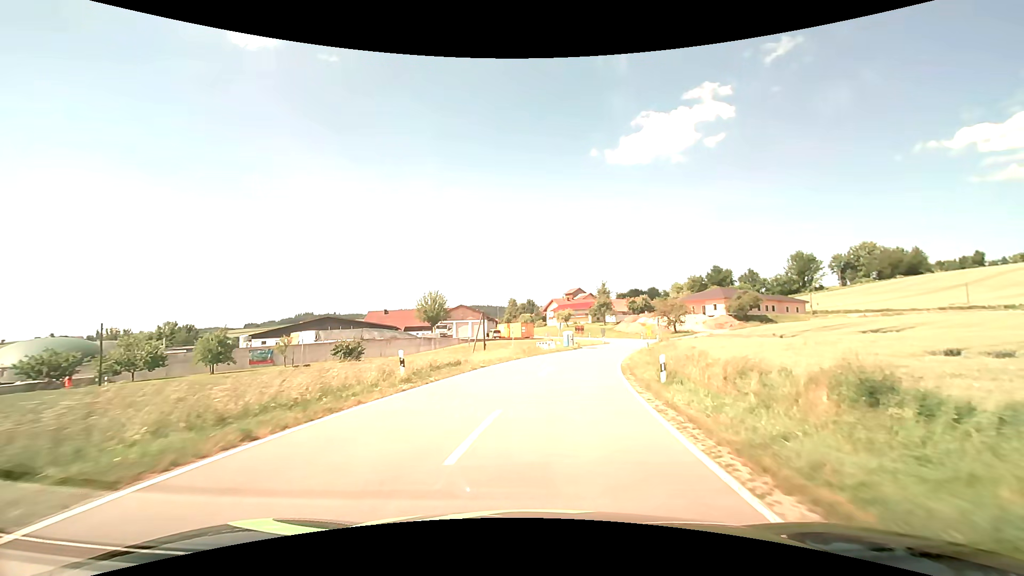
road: secondary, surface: asphalt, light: Day
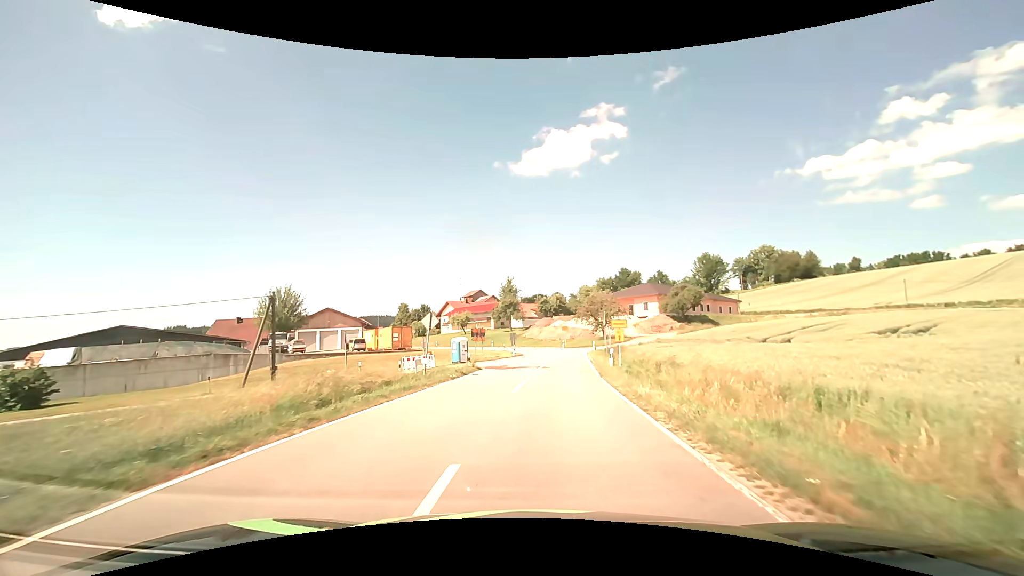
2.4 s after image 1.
(+2.5, +27.5) m; +11°
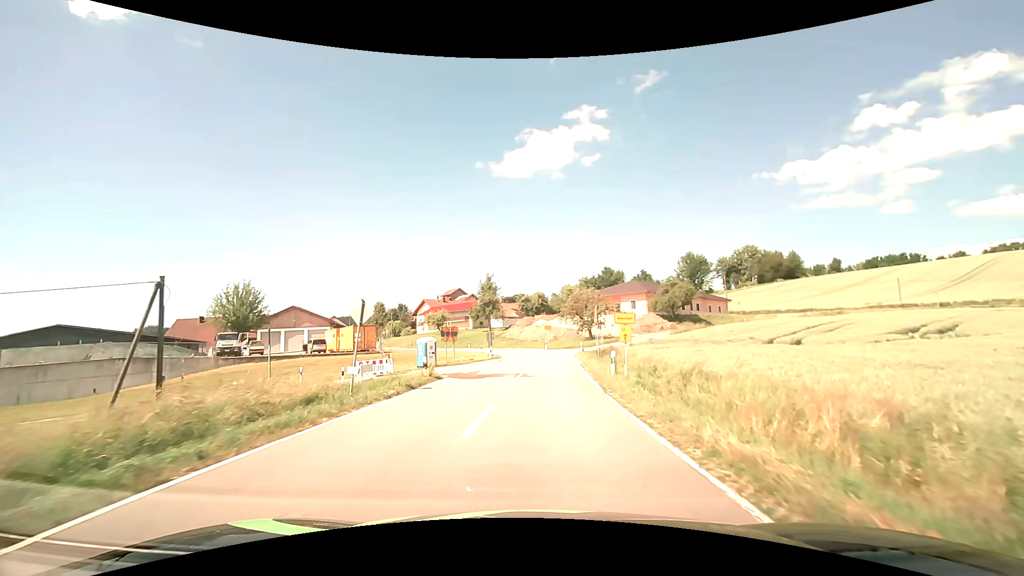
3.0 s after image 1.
(+0.1, +6.2) m; +2°
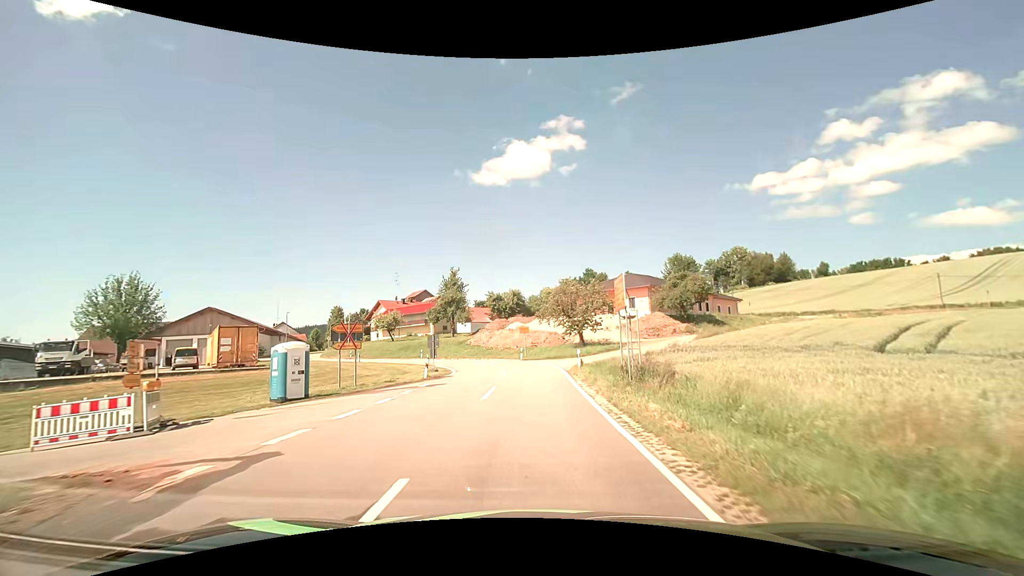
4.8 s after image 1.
(+0.7, +18.2) m; +3°
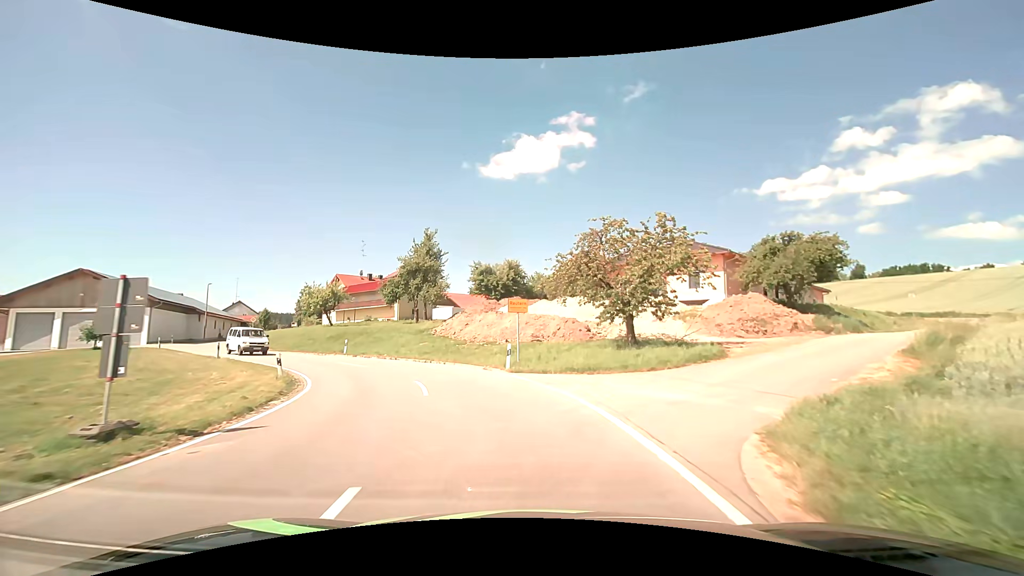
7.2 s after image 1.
(0.0, +24.6) m; 0°
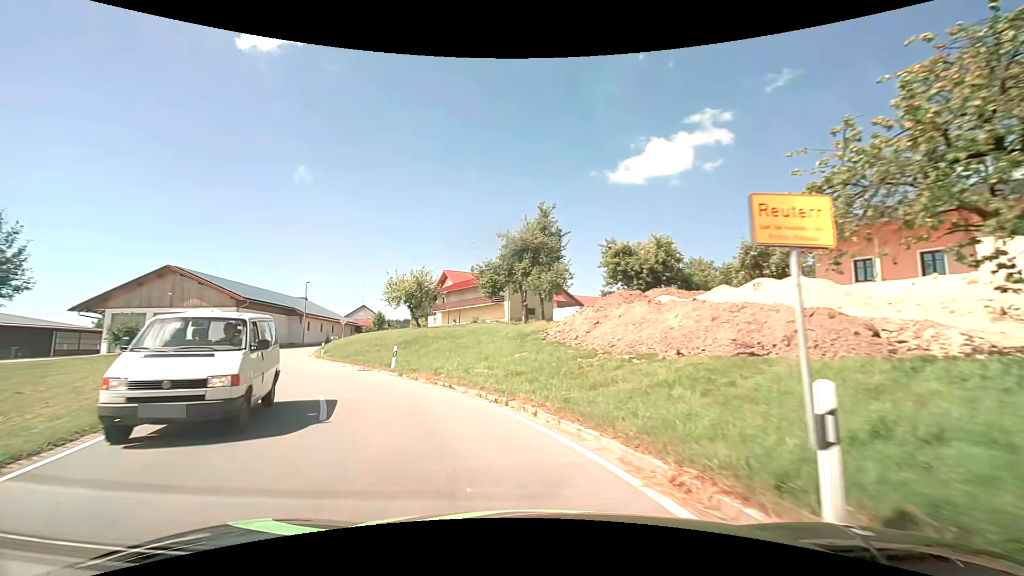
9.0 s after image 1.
(-1.4, +15.9) m; -14°
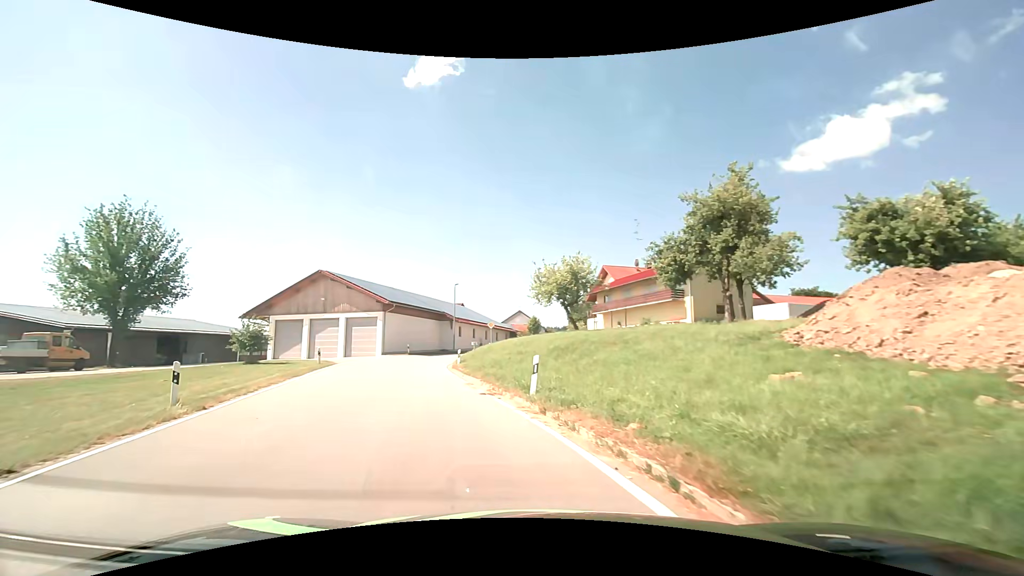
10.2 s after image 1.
(-1.5, +9.4) m; -18°
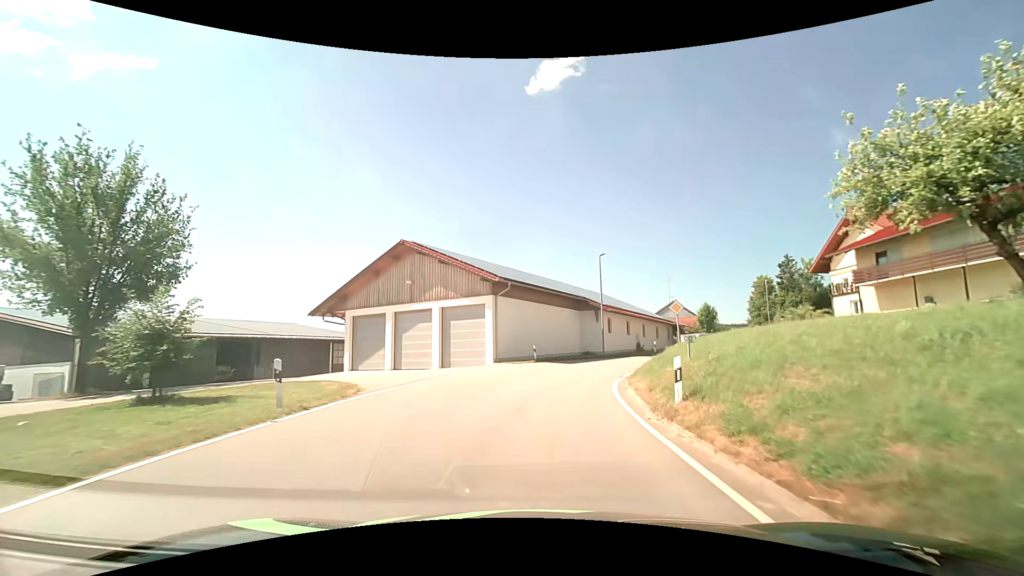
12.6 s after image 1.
(-4.2, +19.8) m; -16°
(0, +10) (+1, +20) (+4, +30) (+9, +38) (+16, +45) (+24, +51) (+31, +58) (+36, +67) (+38, +77) (+40, +87) m
